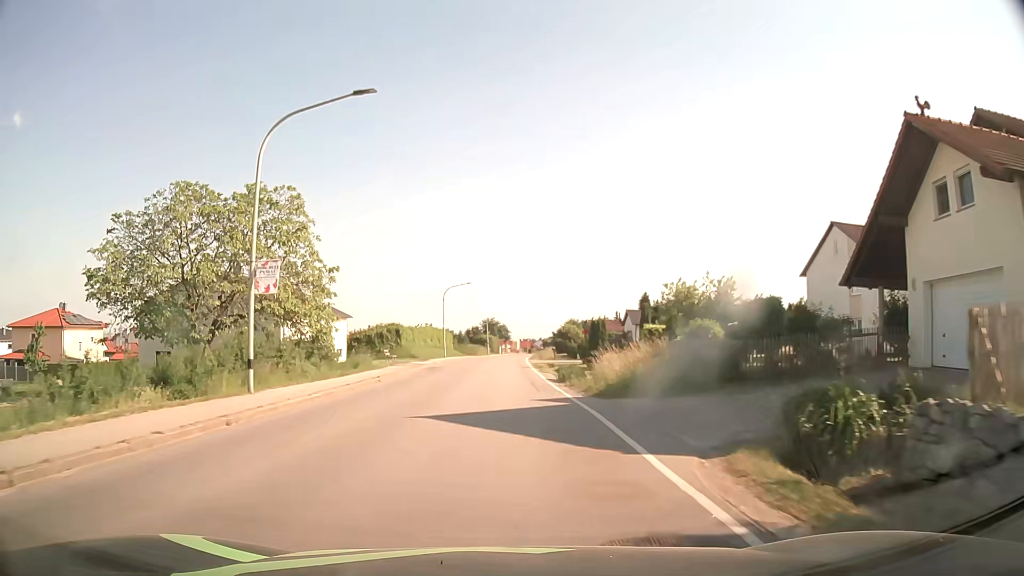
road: secondary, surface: asphalt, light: Day
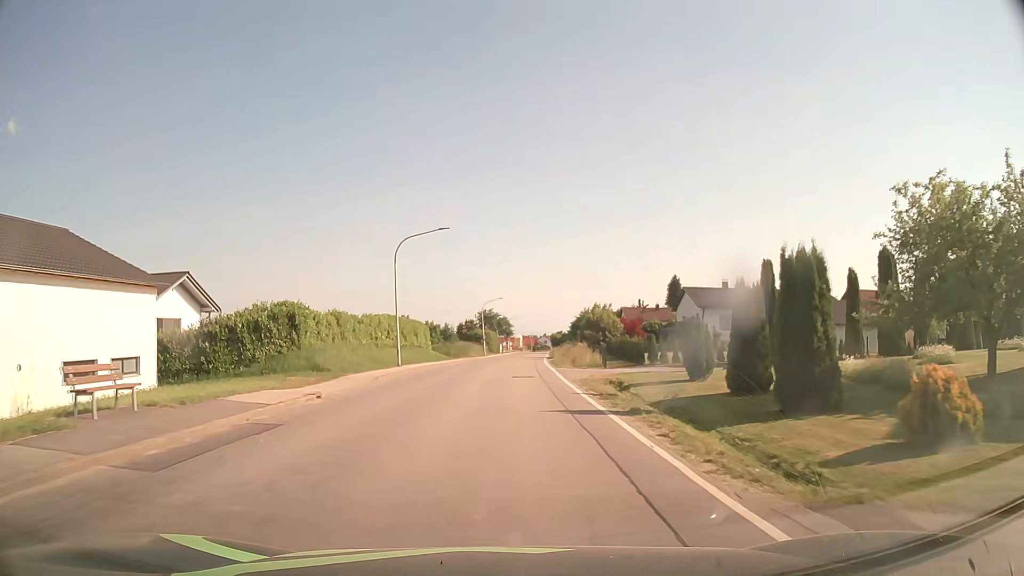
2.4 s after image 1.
(-0.2, +30.5) m; 0°
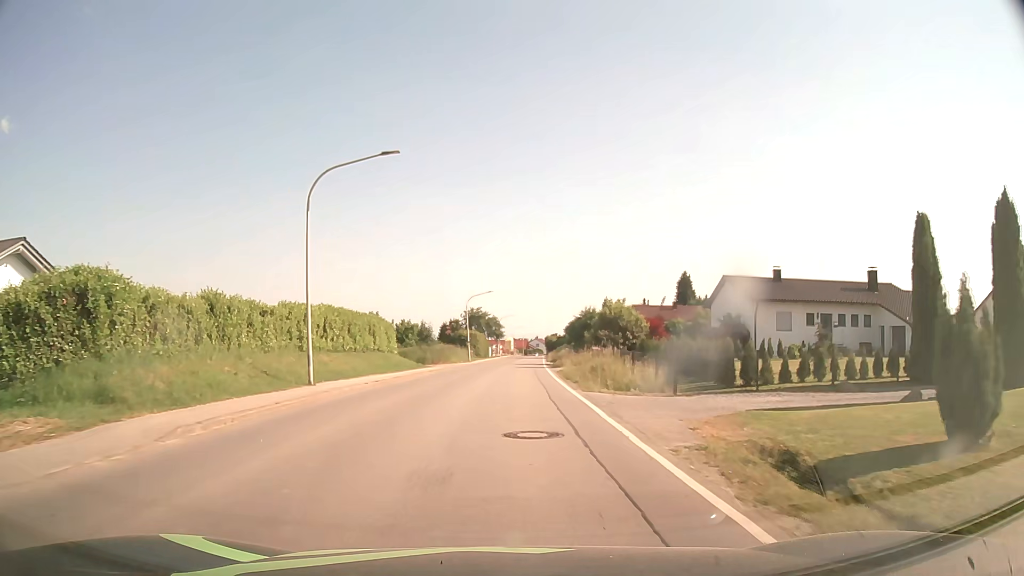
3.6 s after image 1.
(+0.1, +15.3) m; +1°
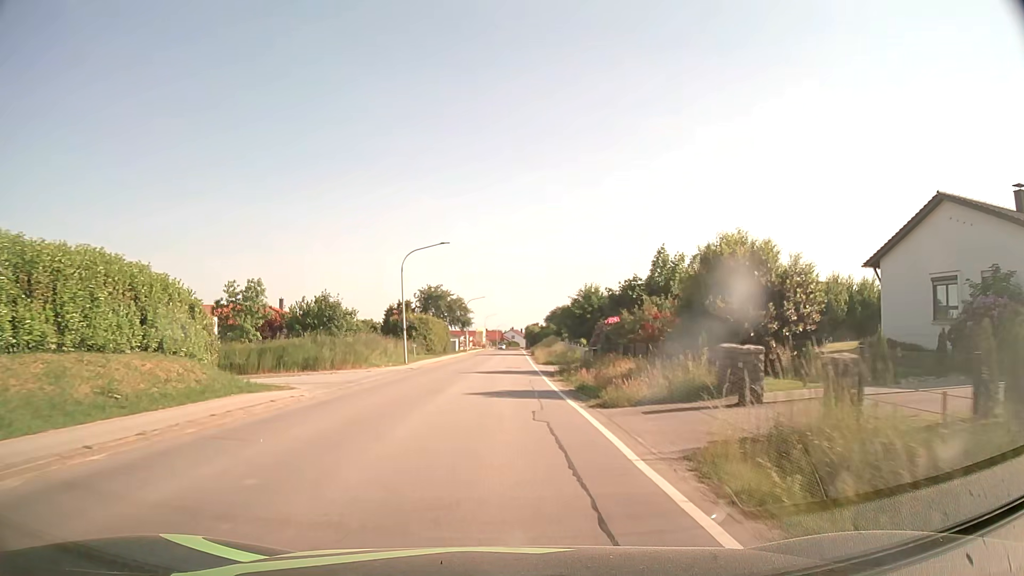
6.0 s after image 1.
(+0.7, +30.5) m; +3°
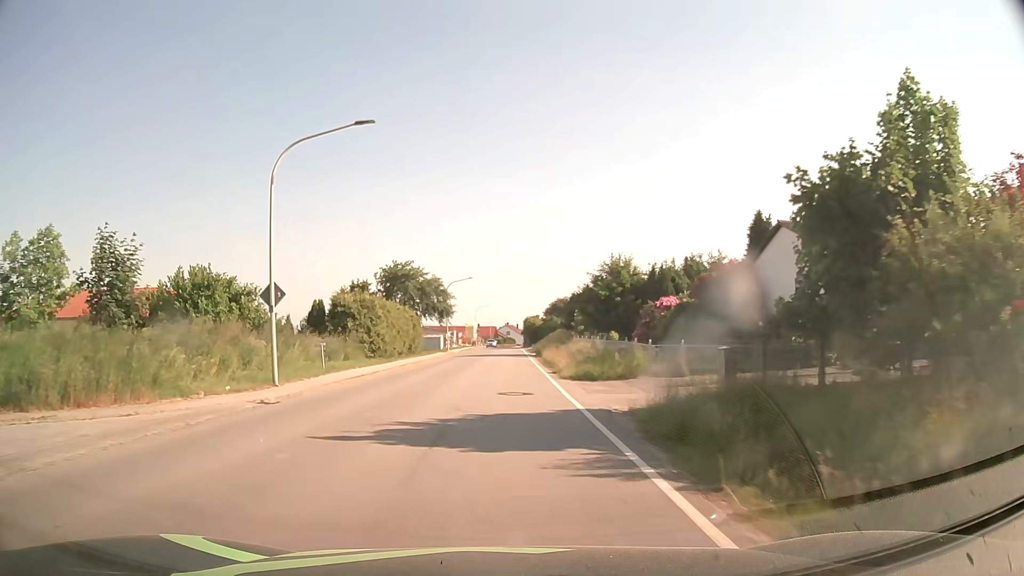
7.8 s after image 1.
(+0.1, +23.1) m; 0°
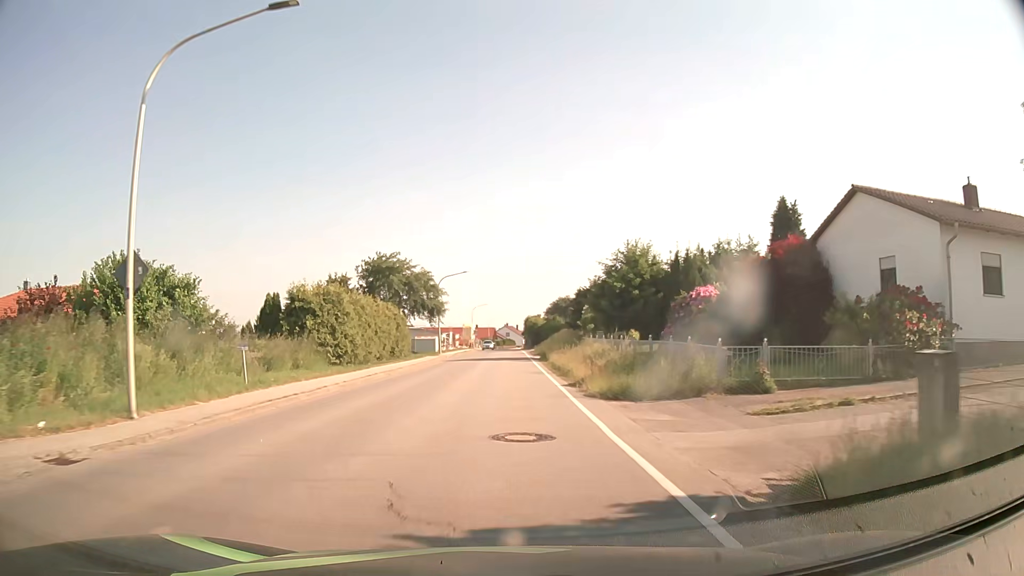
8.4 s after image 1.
(0.0, +7.7) m; 0°
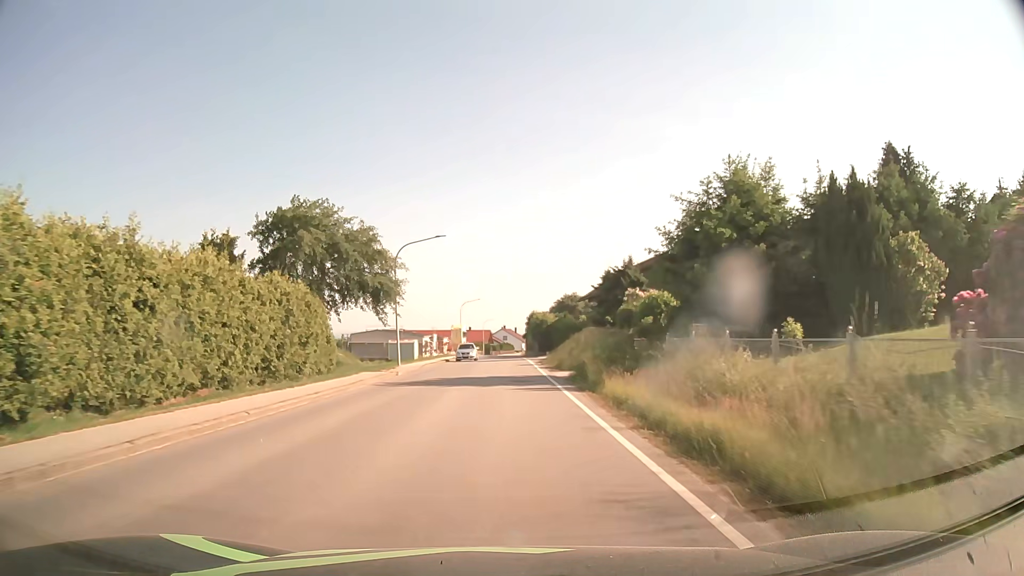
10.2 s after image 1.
(0.0, +22.9) m; 0°
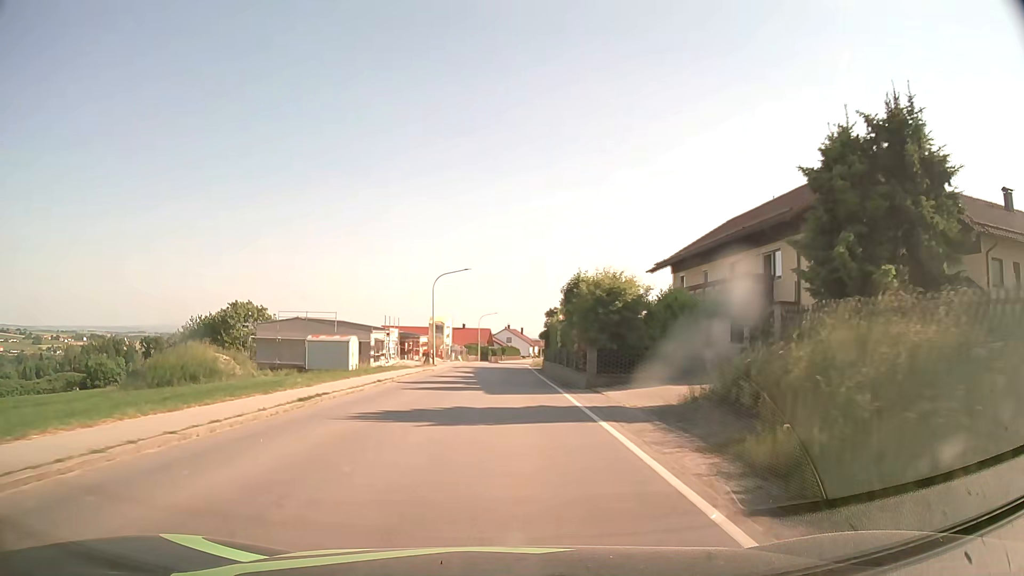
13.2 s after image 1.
(+0.1, +38.0) m; 0°
(0, +10) (0, +20) (0, +30) (0, +40) (0, +50) (0, +60) (0, +70) (0, +80) (+1, +90) (+2, +100) m
